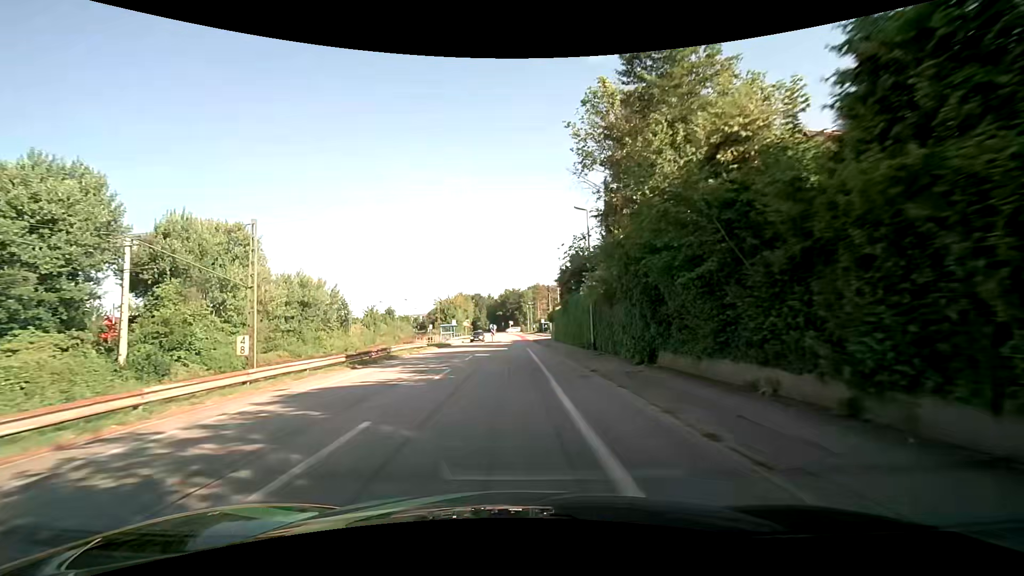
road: unclassified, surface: asphalt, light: Day
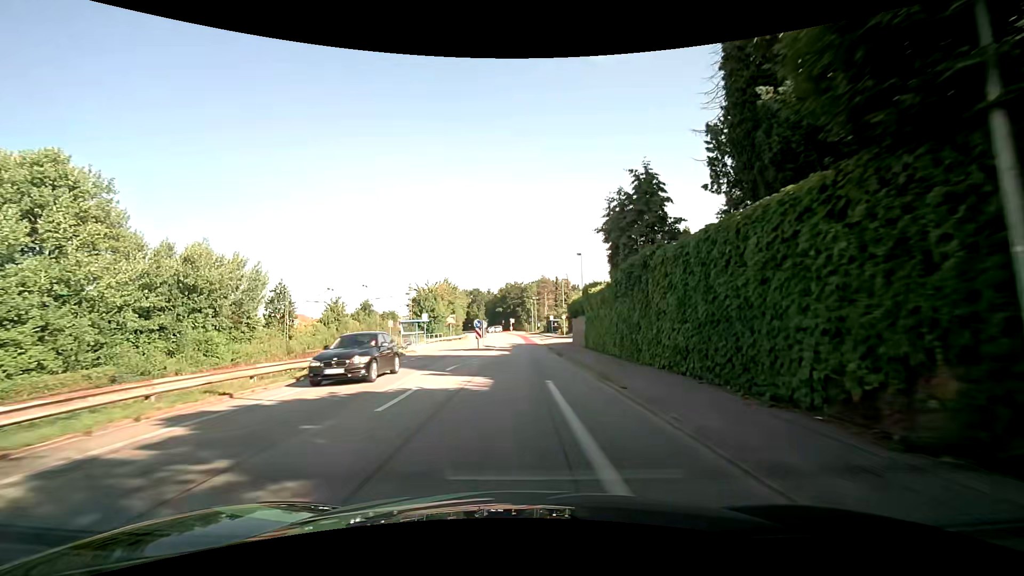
(-0.1, +23.6) m; 0°
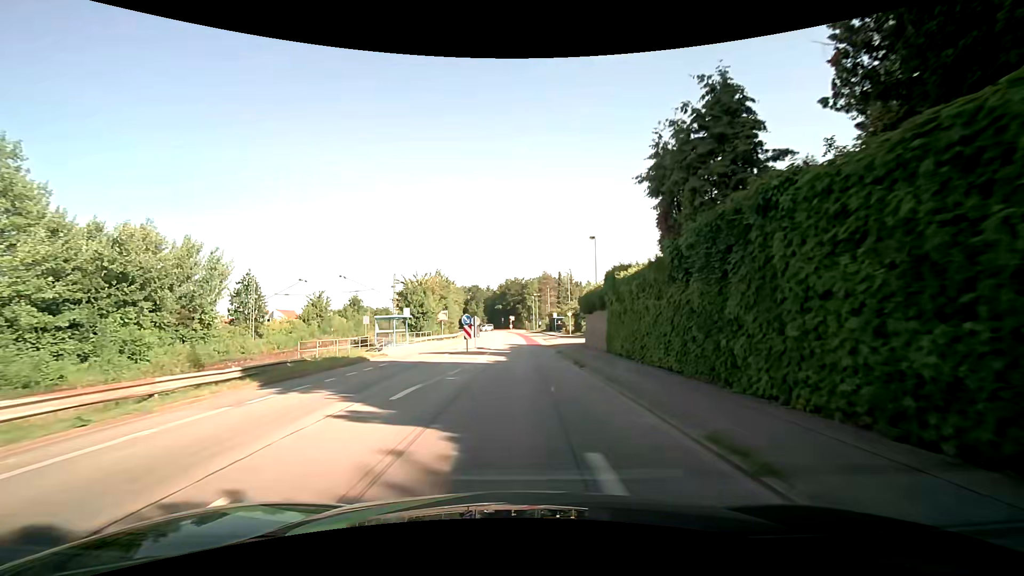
(0.0, +7.8) m; 0°
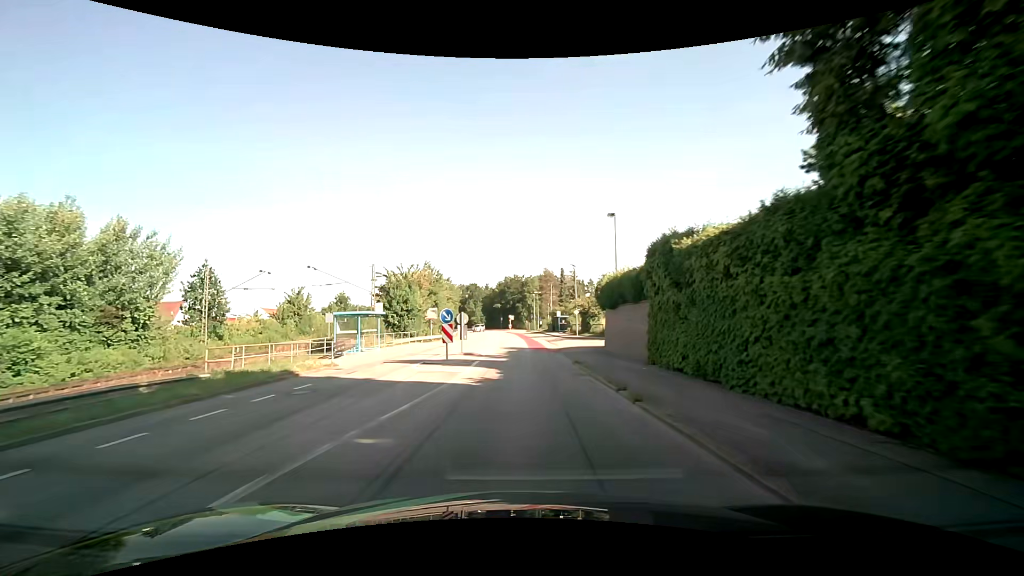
(0.0, +7.8) m; 0°
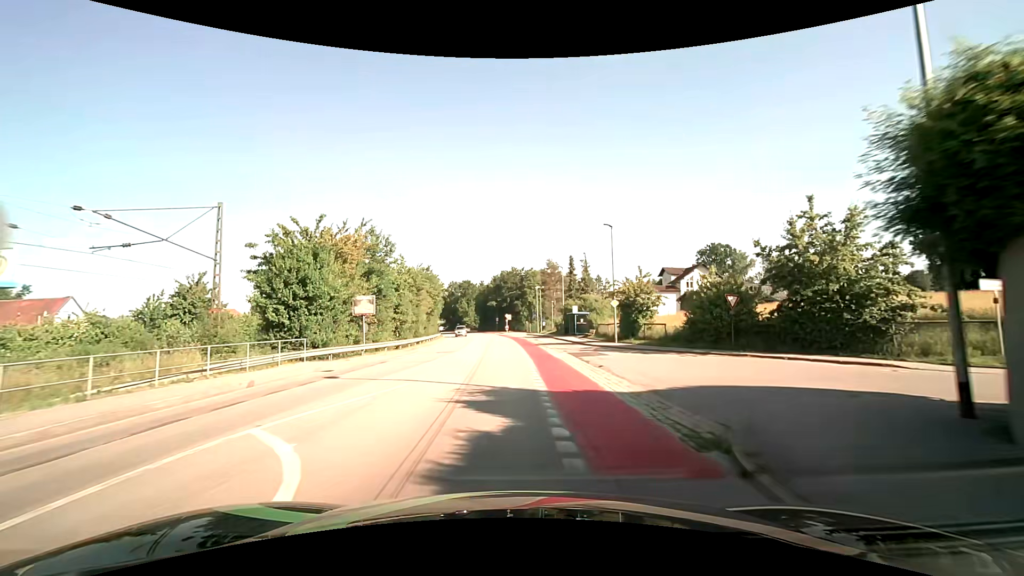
(0.0, +23.0) m; 0°
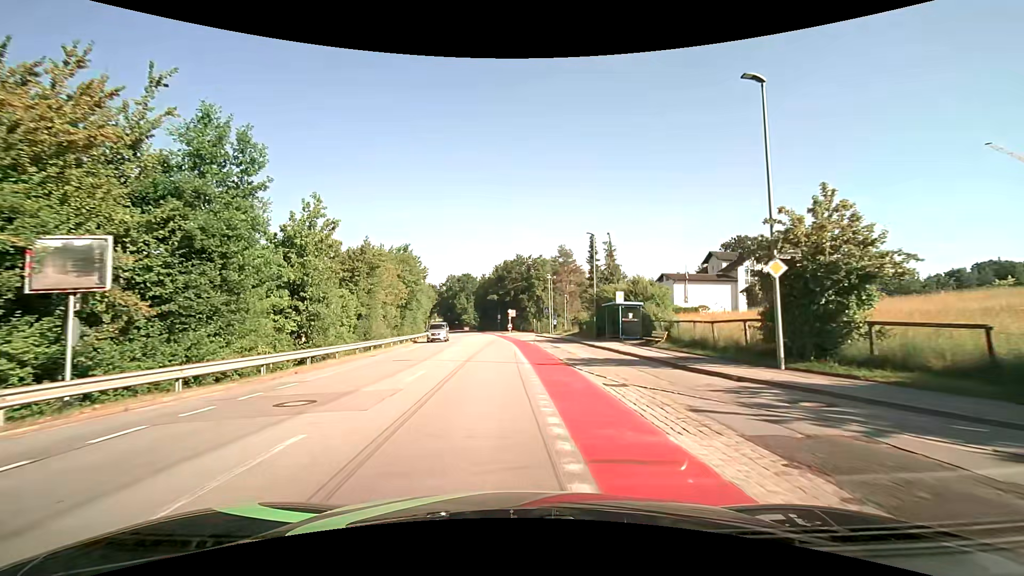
(0.0, +20.2) m; 0°
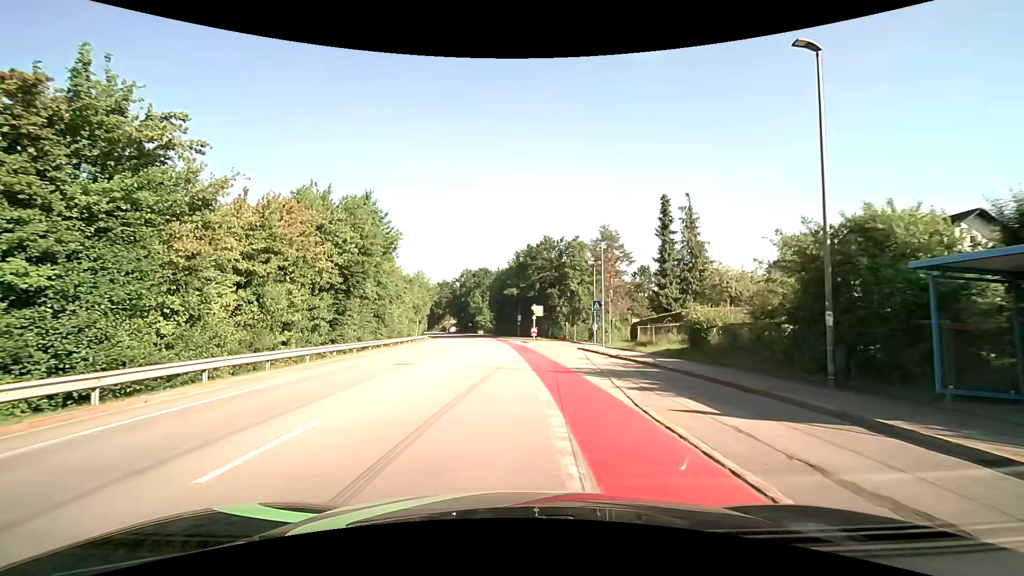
(-0.5, +26.1) m; -3°
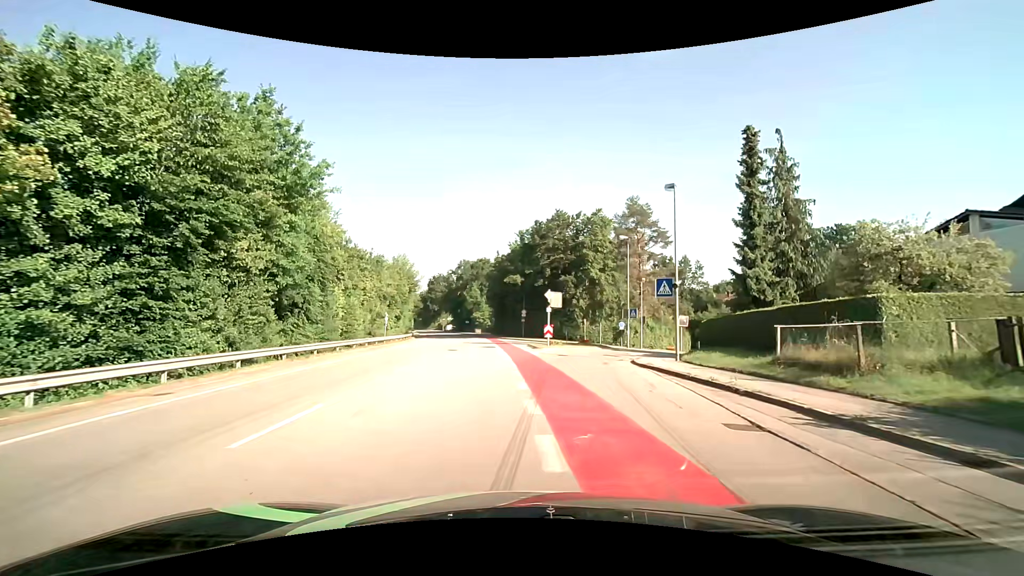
(-0.2, +16.8) m; -1°
(0, +10) (+1, +20) (+4, +30) (+10, +38) (+17, +45) (+24, +52) (+30, +60) (+35, +68) (+41, +76) (+46, +85) m
